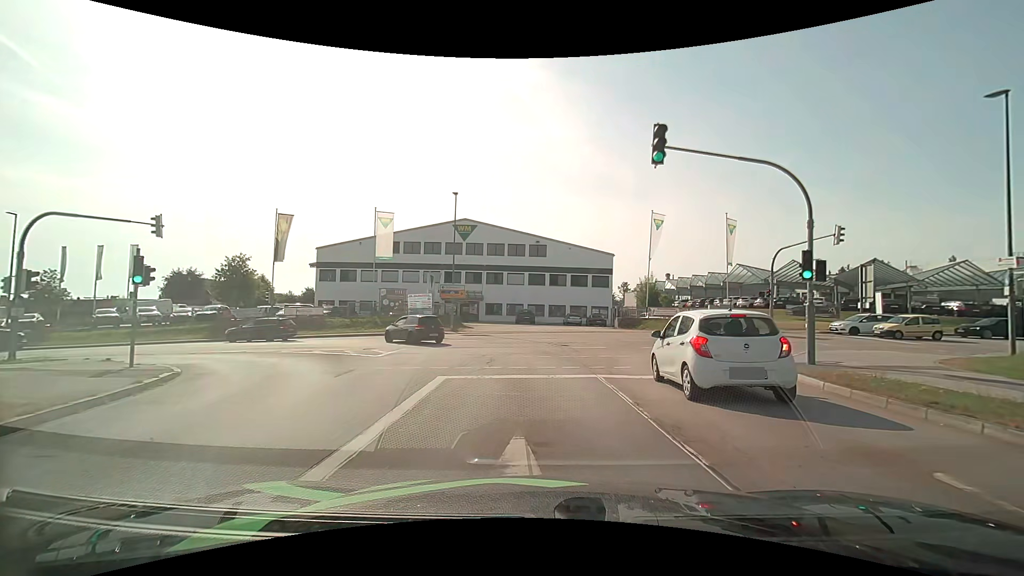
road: secondary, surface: asphalt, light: Day
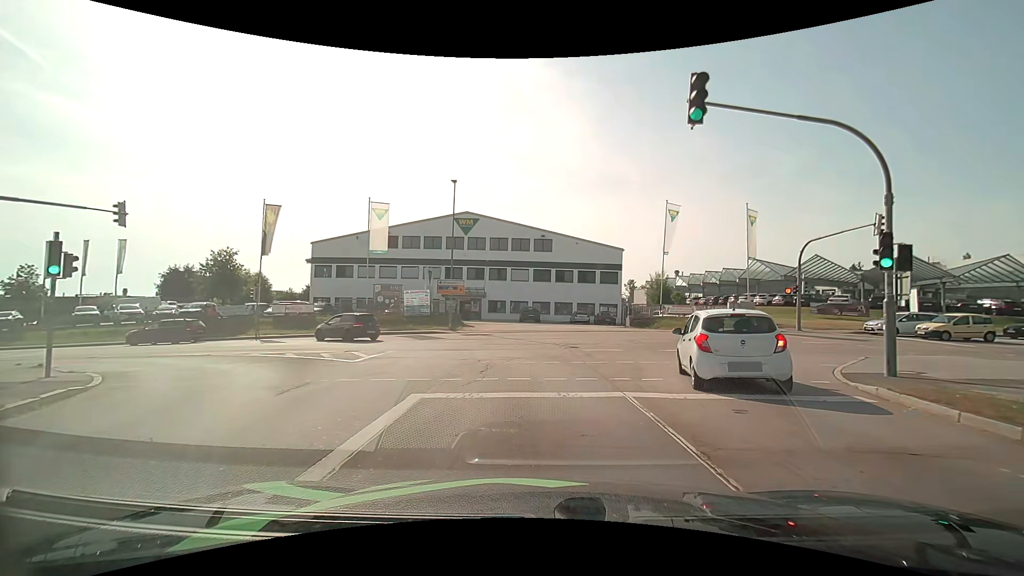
(0.0, +2.9) m; 0°
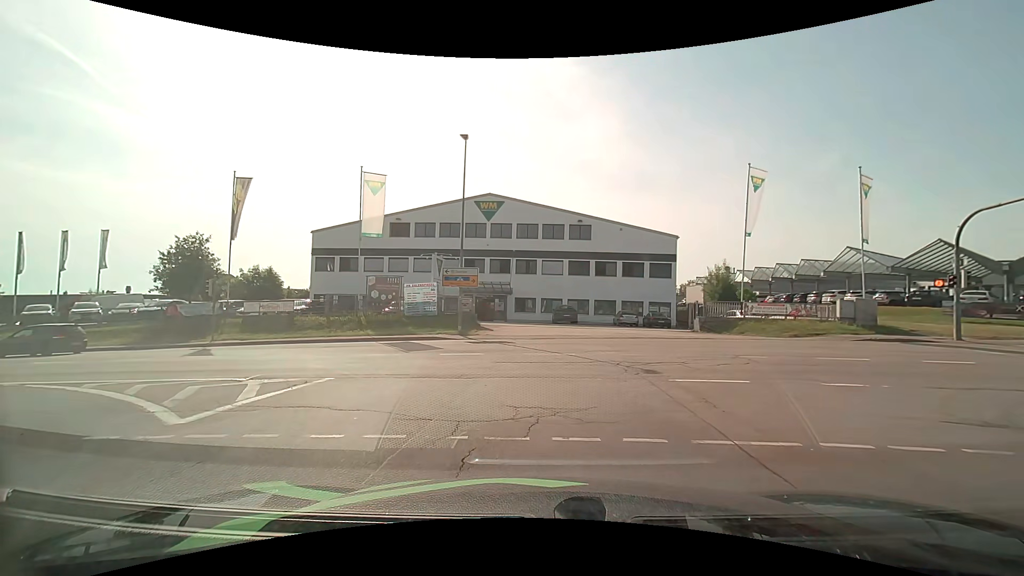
(-0.3, +8.9) m; -3°
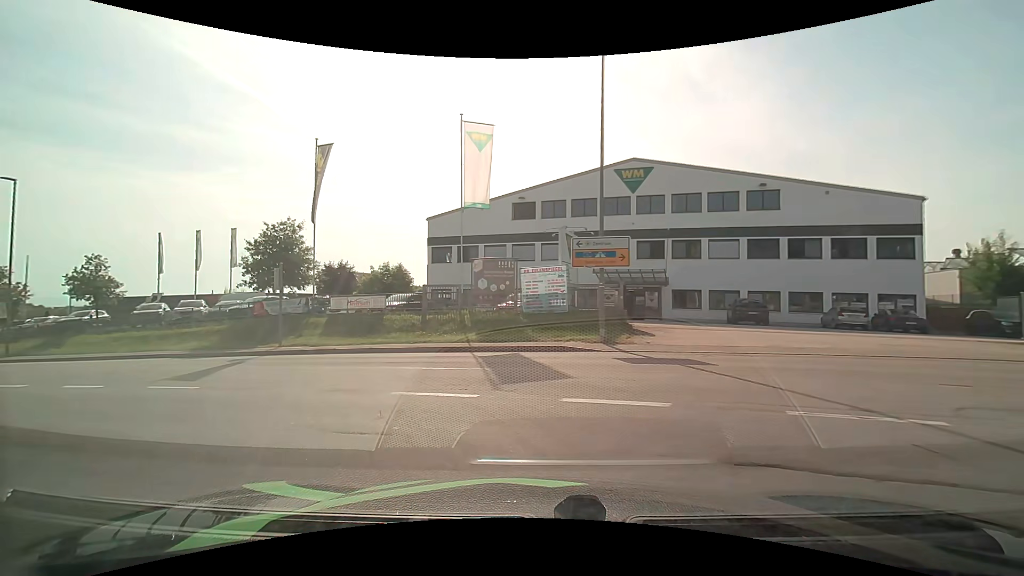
(-1.1, +9.3) m; -16°
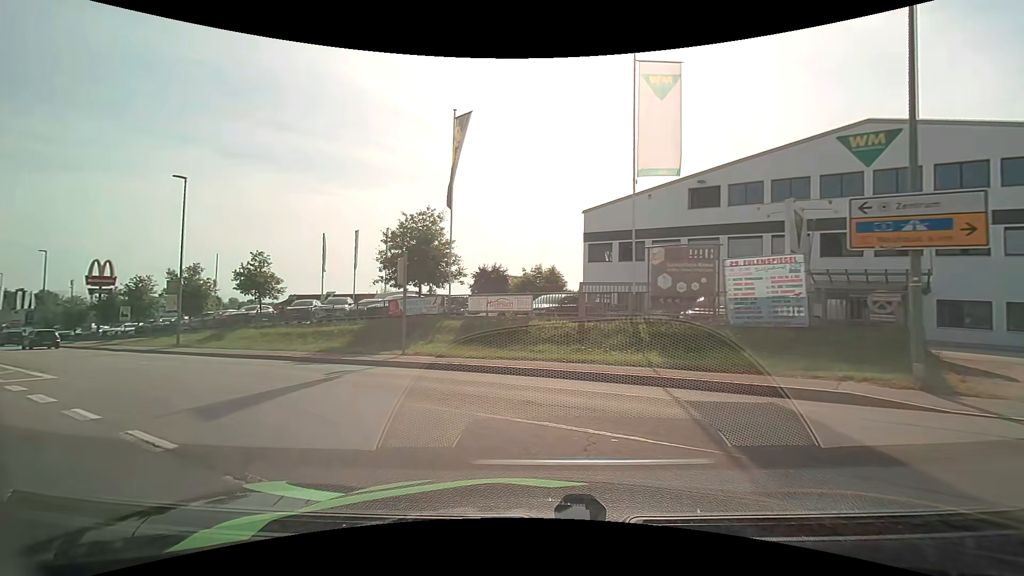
(-0.9, +5.9) m; -16°
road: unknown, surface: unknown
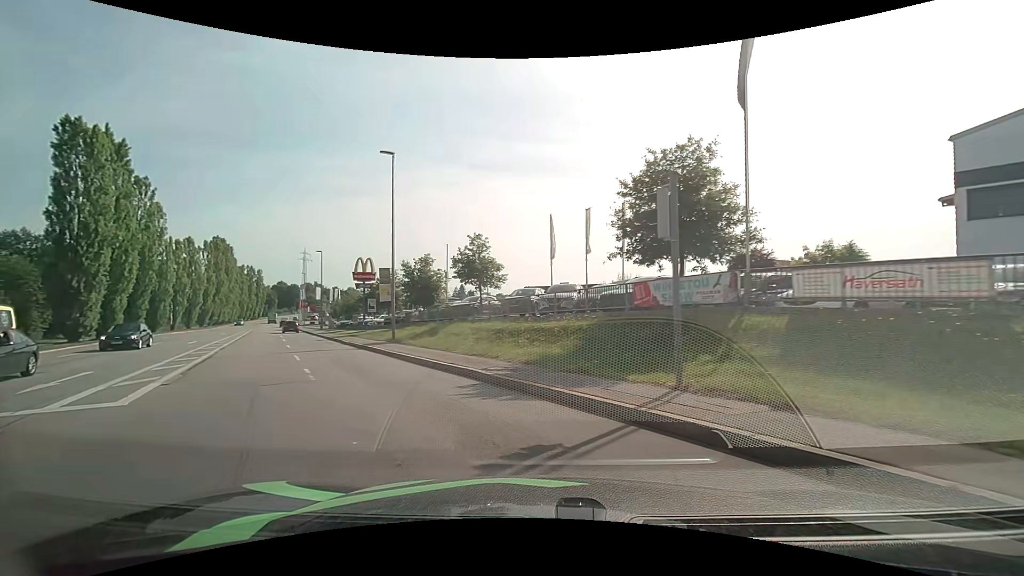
(-2.3, +8.9) m; -27°
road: tertiary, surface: asphalt
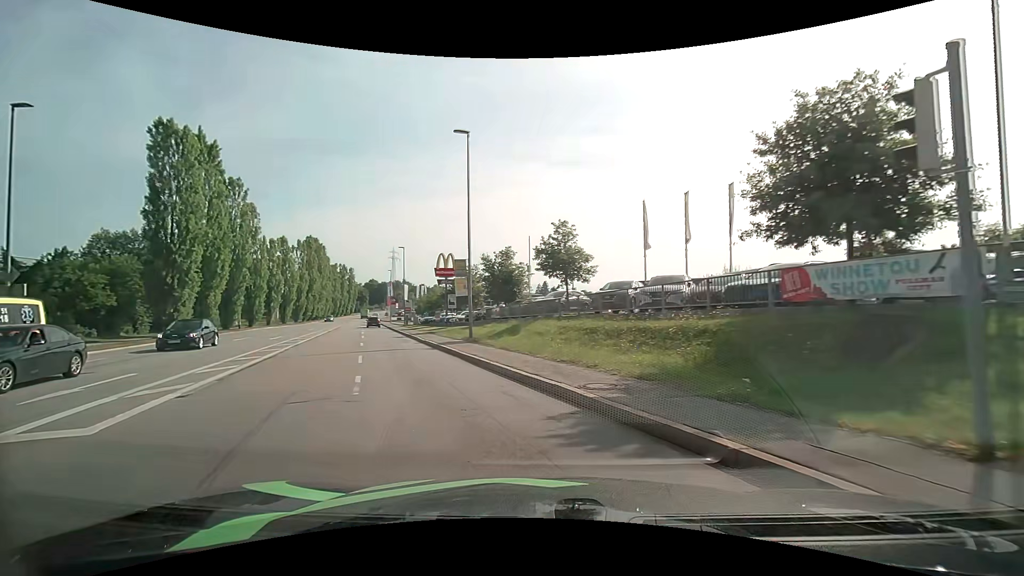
(-0.3, +3.4) m; -9°
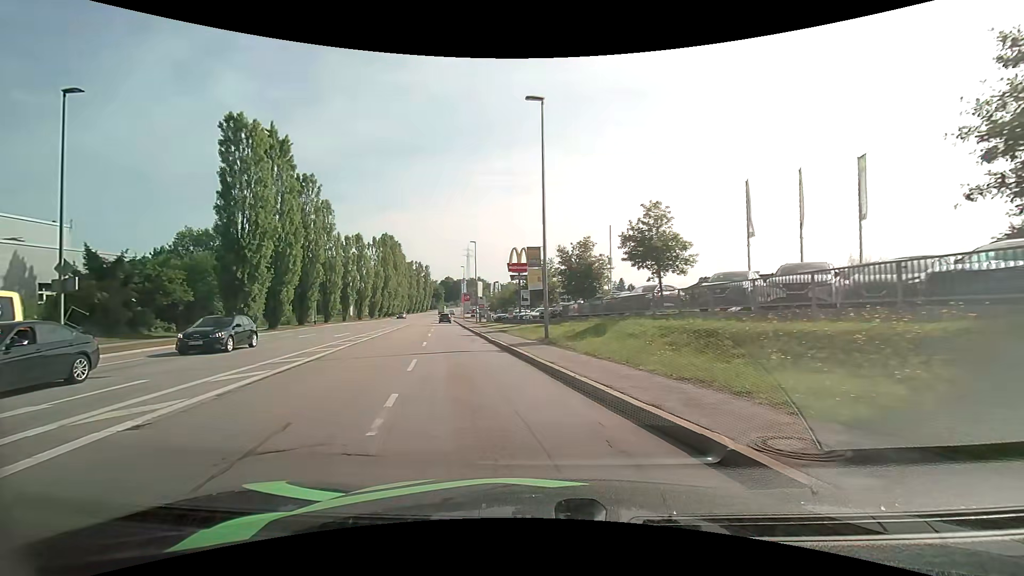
(-0.3, +3.6) m; -9°
(-1, +10) (-3, +20) (-5, +30) (-7, +39) (-9, +49) (-11, +59) (-13, +69) (-15, +79) (-17, +88) (-19, +98) m
